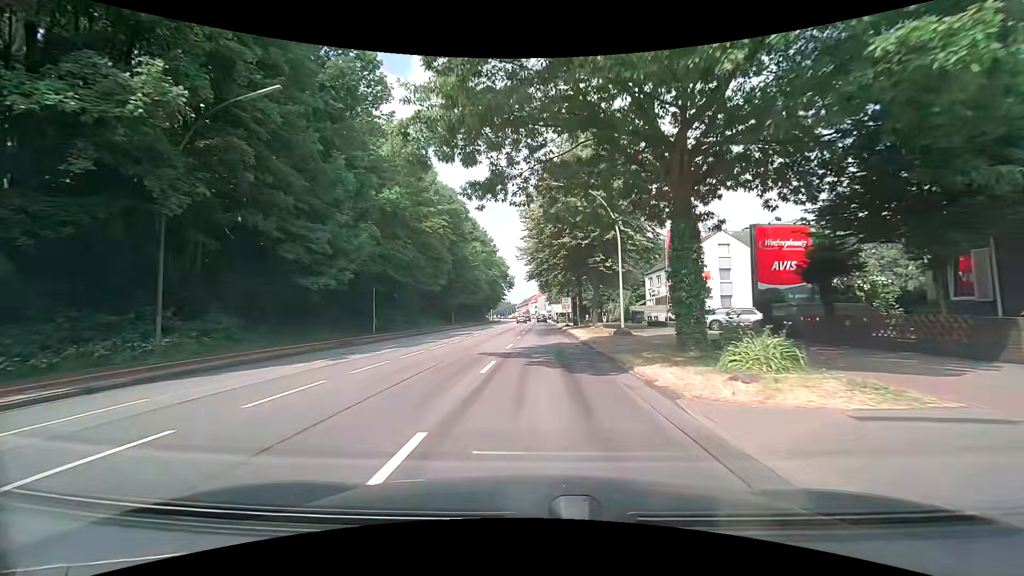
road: primary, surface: asphalt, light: Day
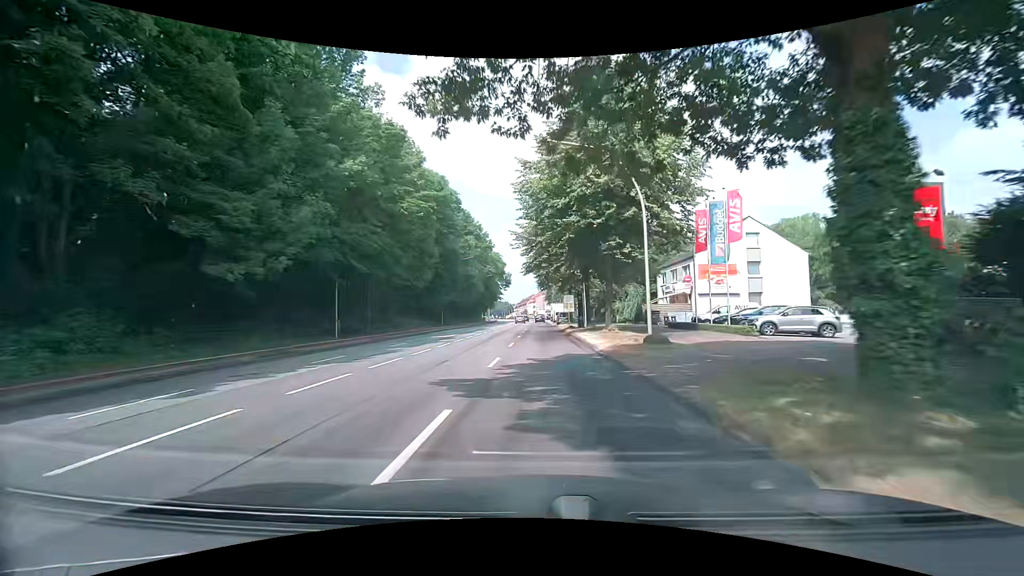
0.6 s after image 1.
(0.0, +7.7) m; 0°
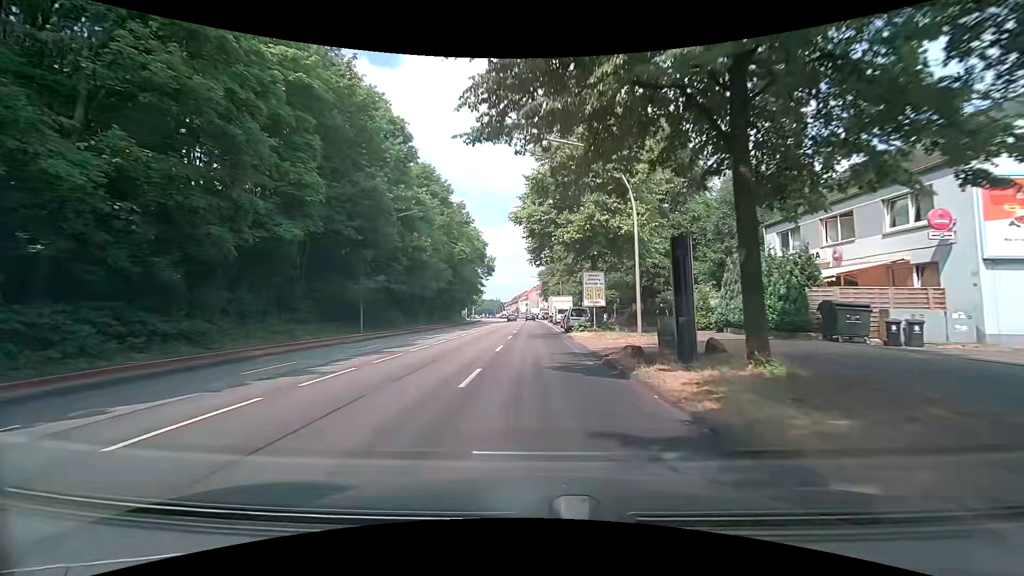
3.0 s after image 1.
(+0.1, +30.8) m; +1°
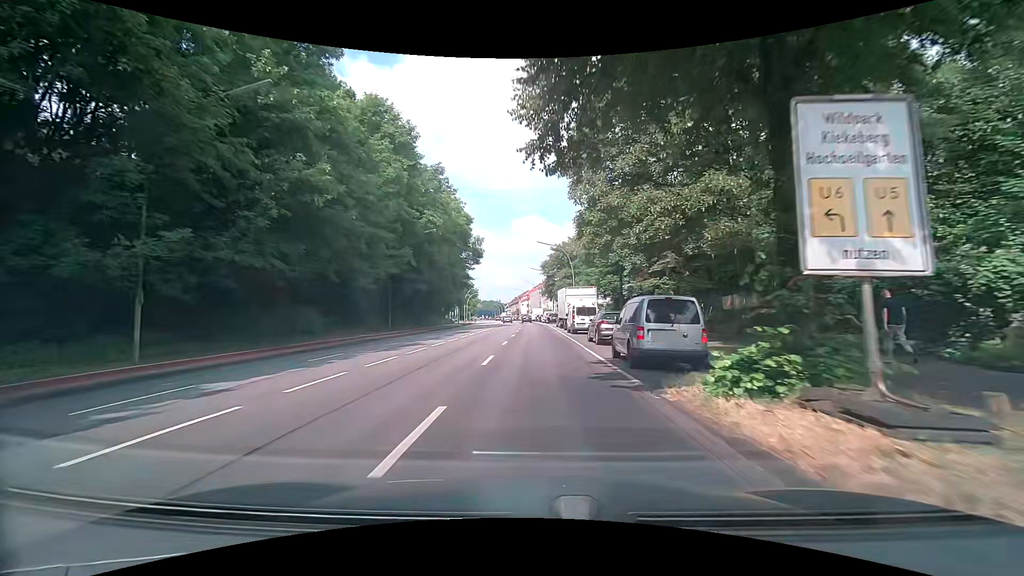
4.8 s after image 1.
(-0.2, +23.2) m; 0°
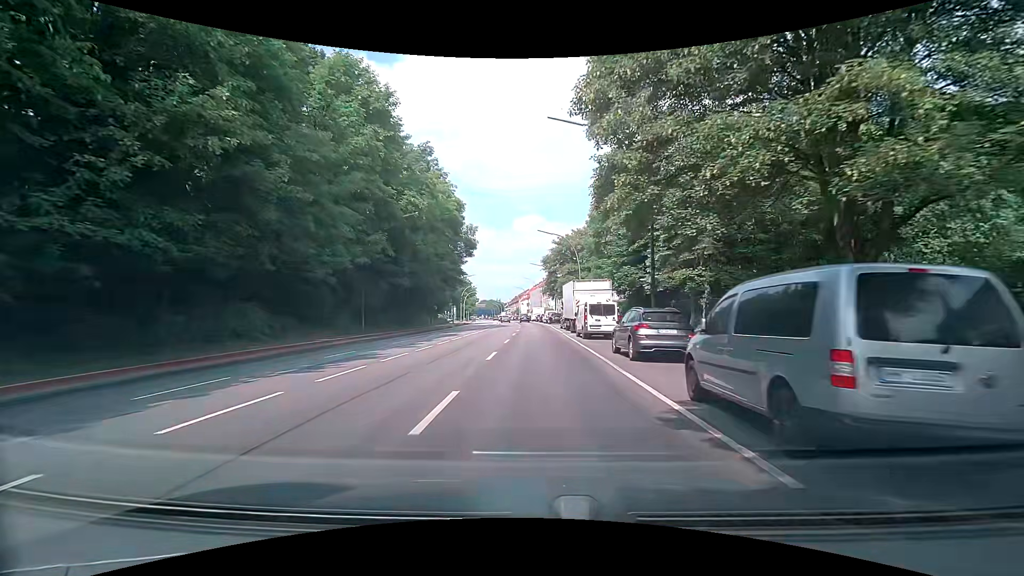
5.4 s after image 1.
(0.0, +7.7) m; 0°
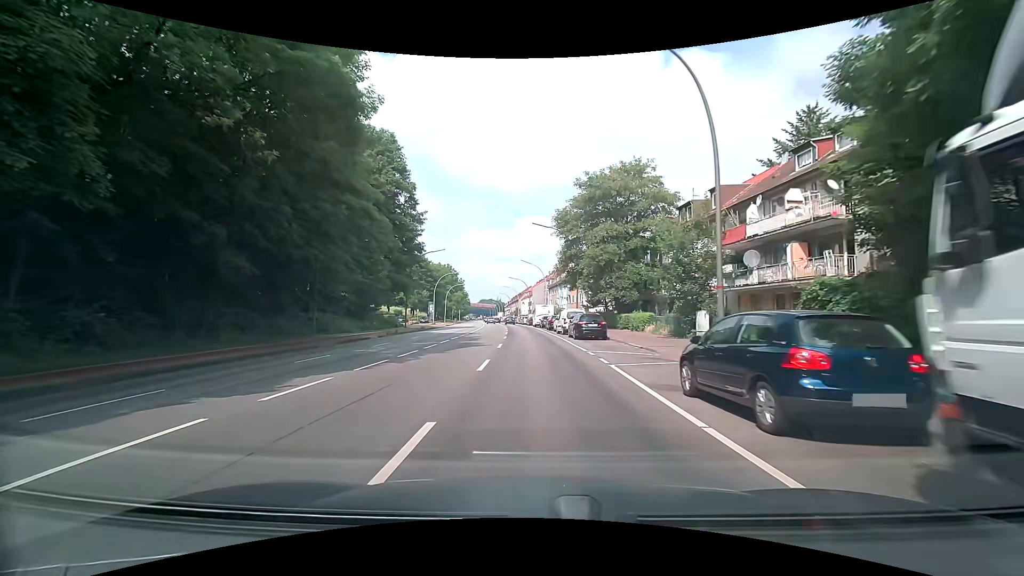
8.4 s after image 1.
(-0.1, +38.4) m; 0°
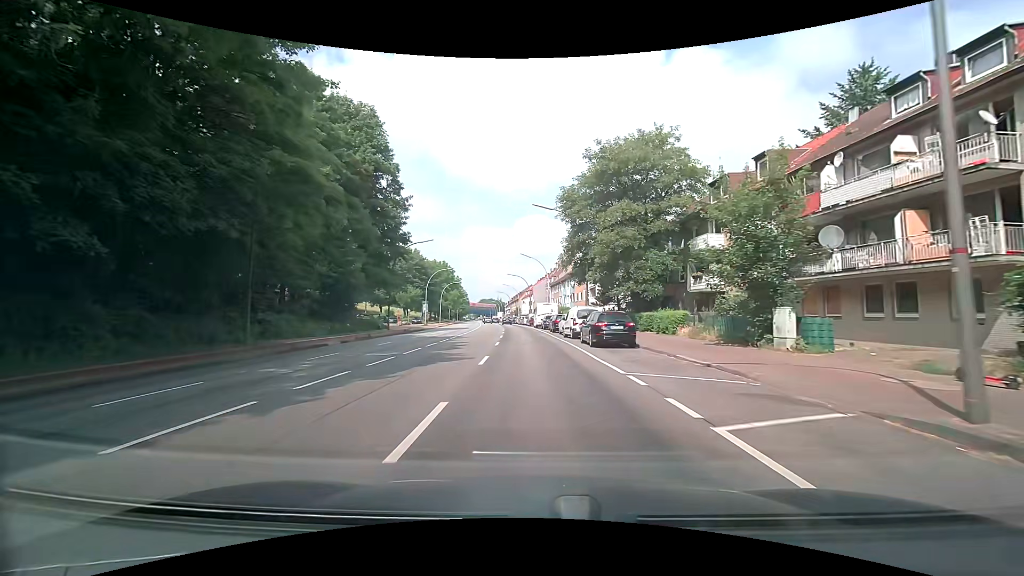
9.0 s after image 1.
(+0.1, +7.7) m; +1°
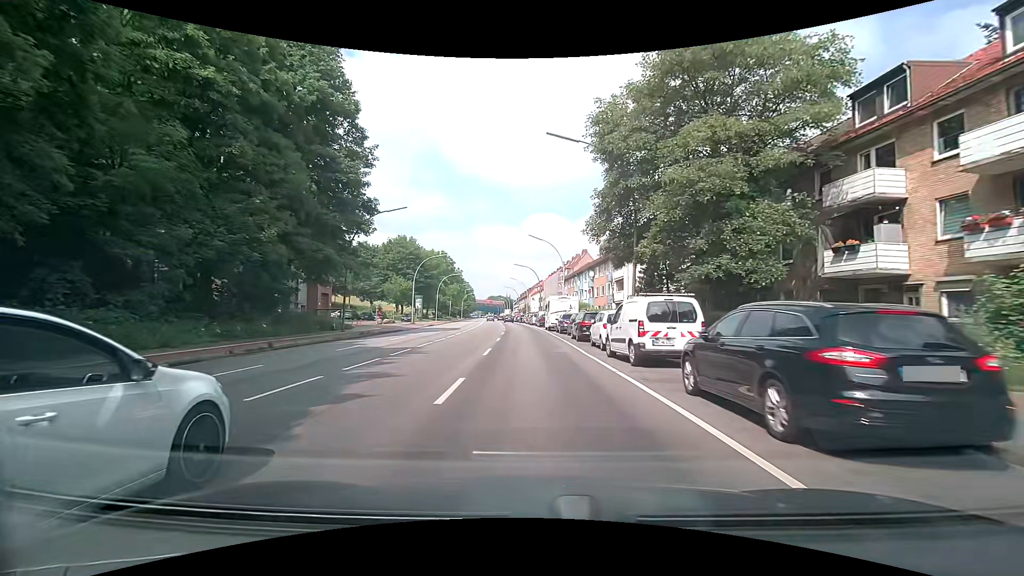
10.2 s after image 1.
(-0.3, +15.3) m; -1°
(0, +10) (0, +20) (-1, +30) (-1, +40) (-2, +50) (-2, +60) (-3, +70) (-4, +80) (-5, +90) (-6, +100) m
